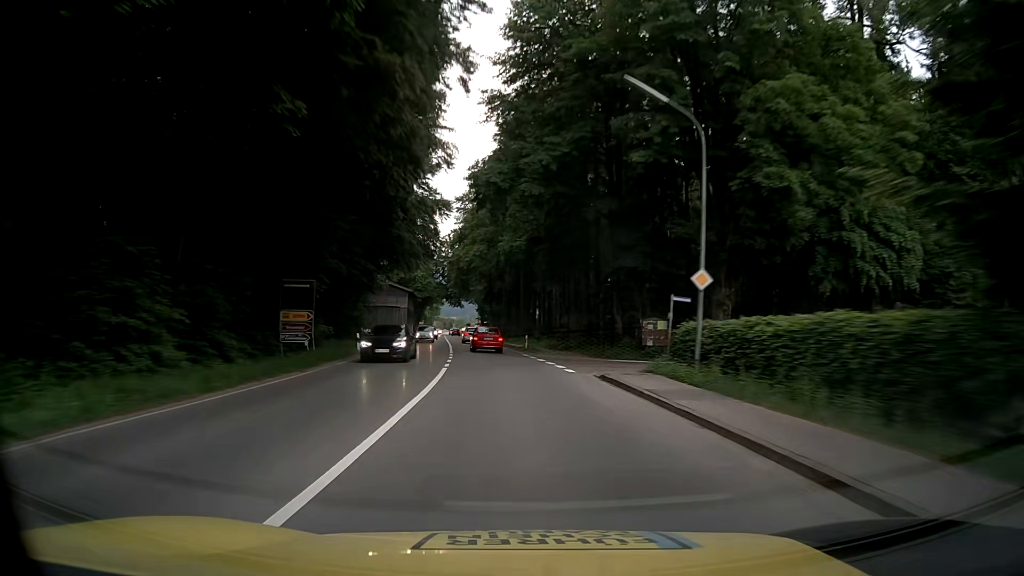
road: primary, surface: asphalt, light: Day
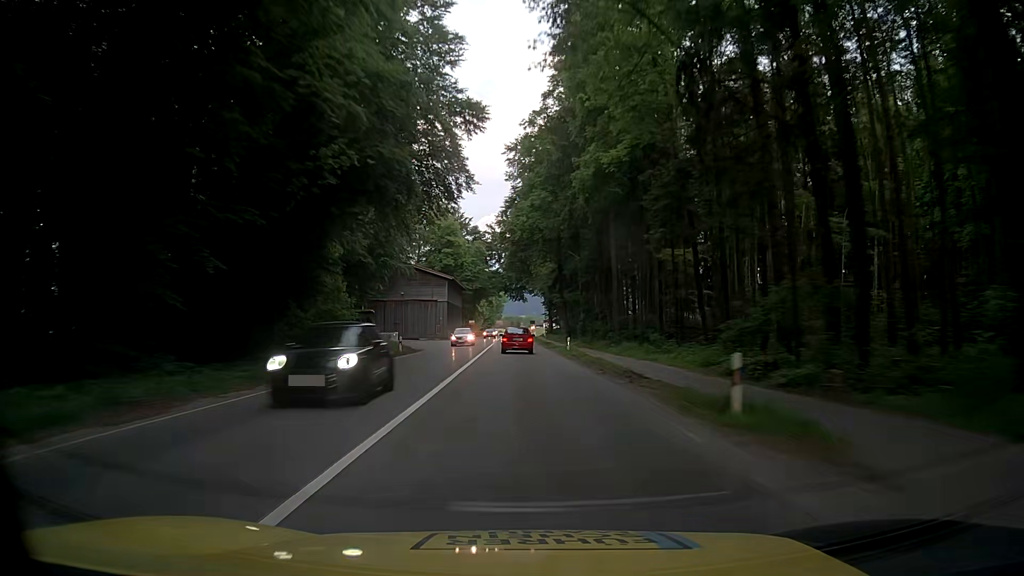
(-1.9, +33.2) m; -9°
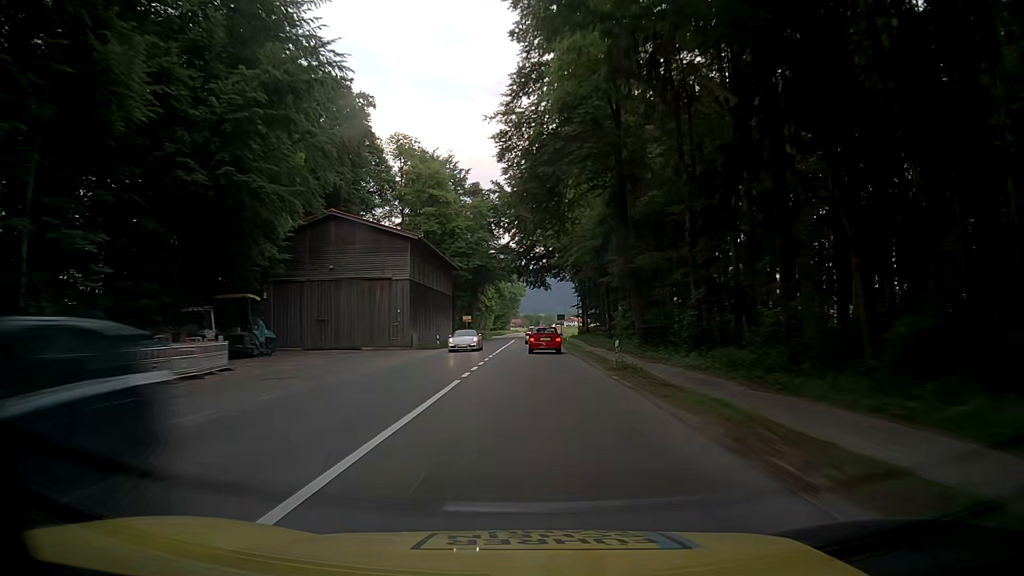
(+1.2, +41.5) m; +1°
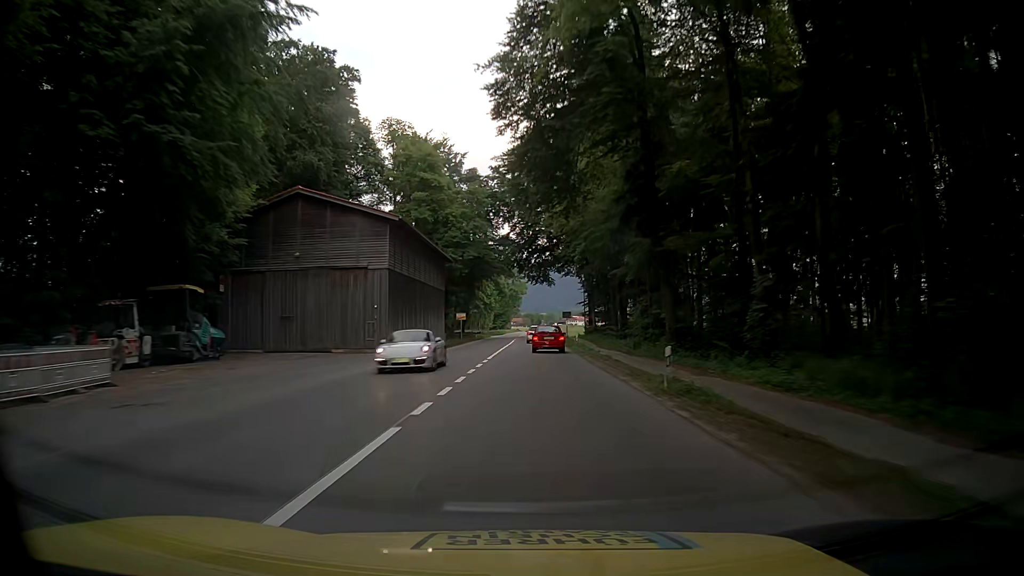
(-0.1, +8.3) m; -1°
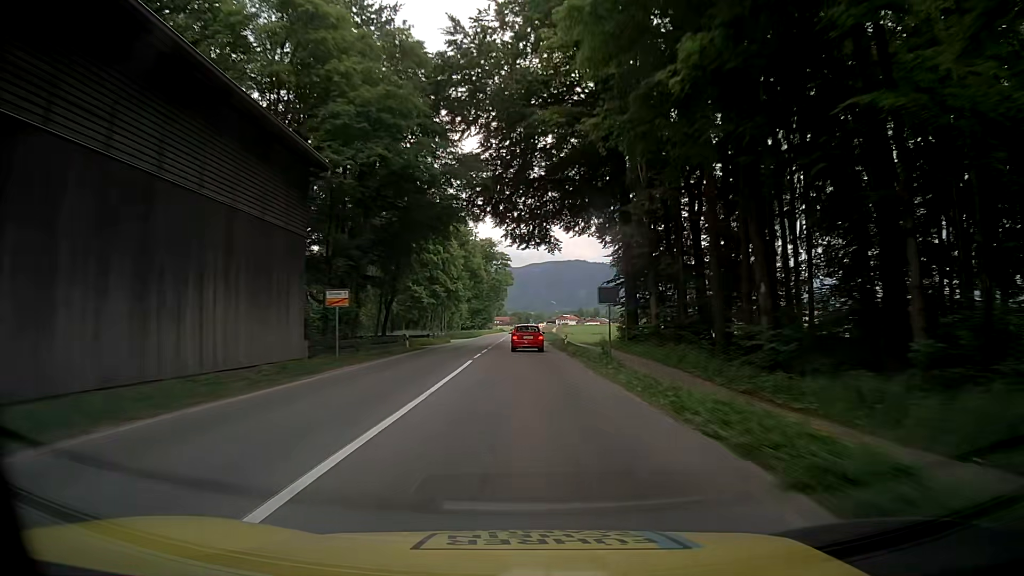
(+0.7, +41.5) m; +2°
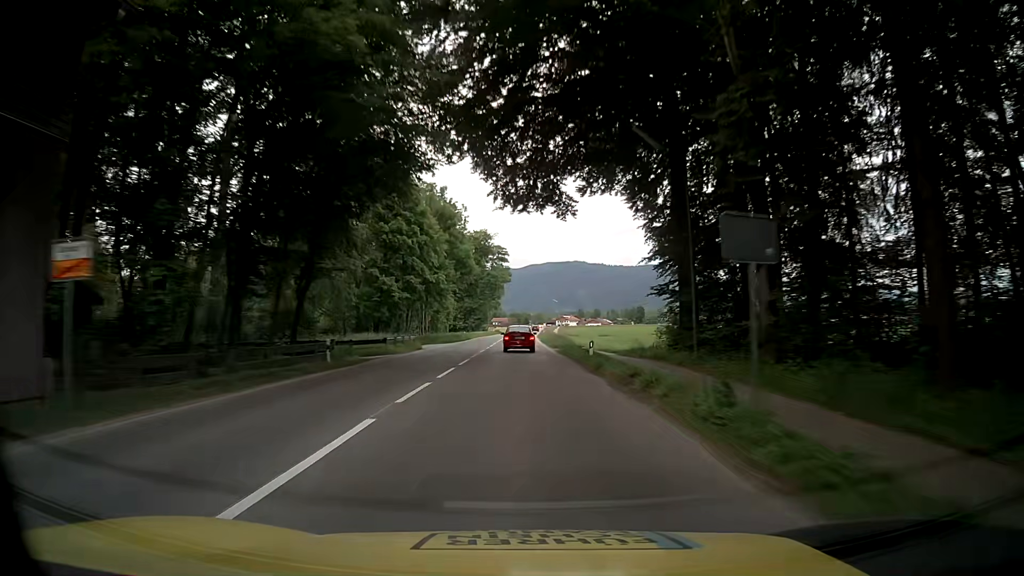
(0.0, +16.8) m; -1°
(0, +10) (0, +20) (0, +30) (0, +40) (0, +50) (0, +60) (0, +70) (0, +80) (0, +90) (+1, +100) m
